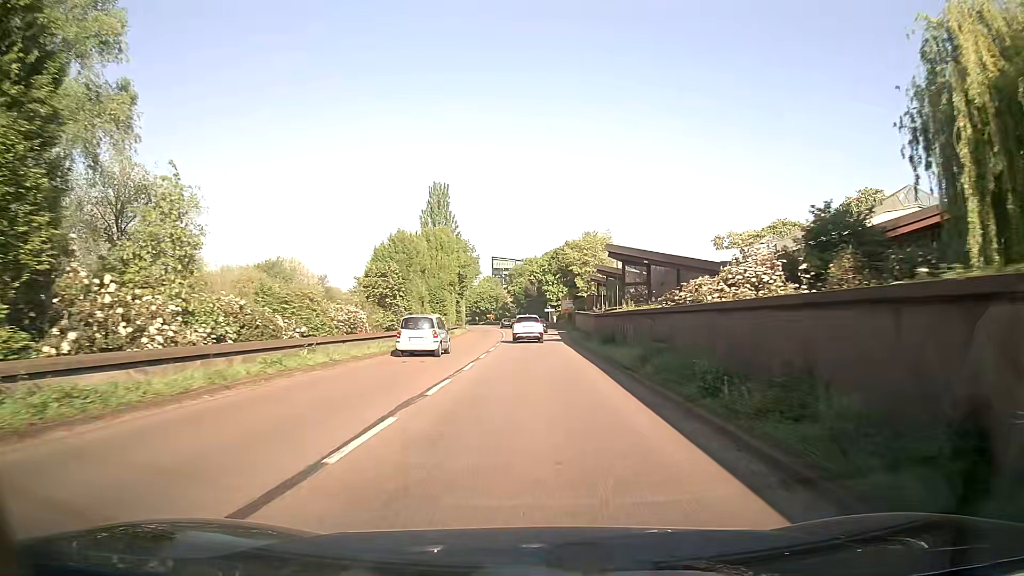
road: trunk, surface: asphalt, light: Day
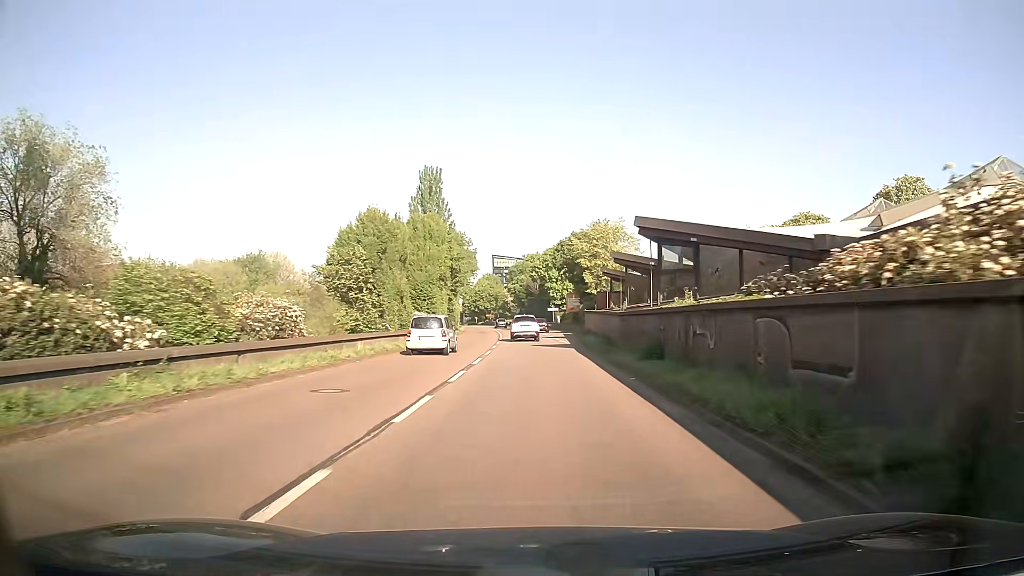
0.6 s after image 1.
(0.0, +9.4) m; 0°
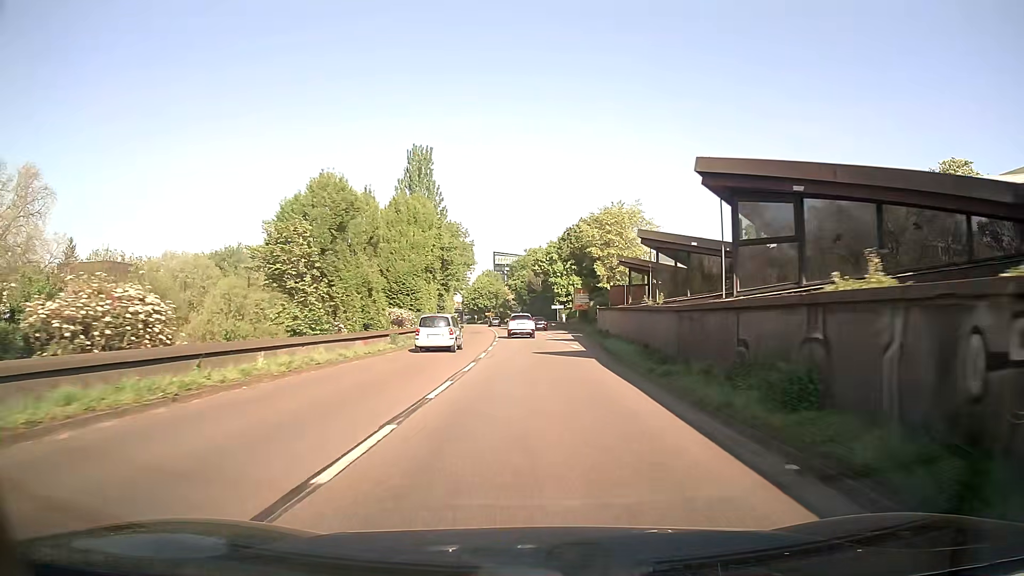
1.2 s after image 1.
(0.0, +9.5) m; 0°
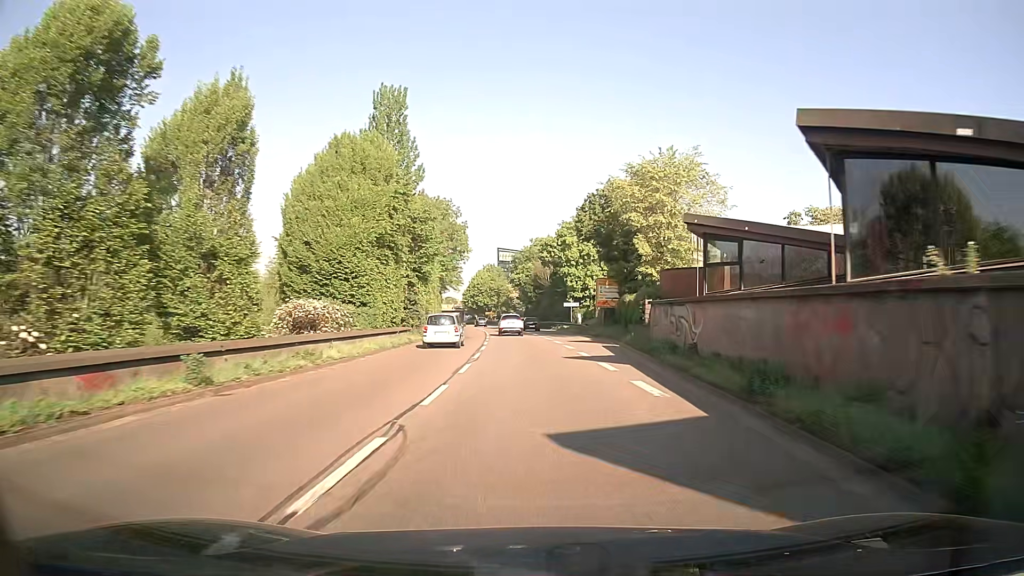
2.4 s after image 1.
(0.0, +19.0) m; 0°
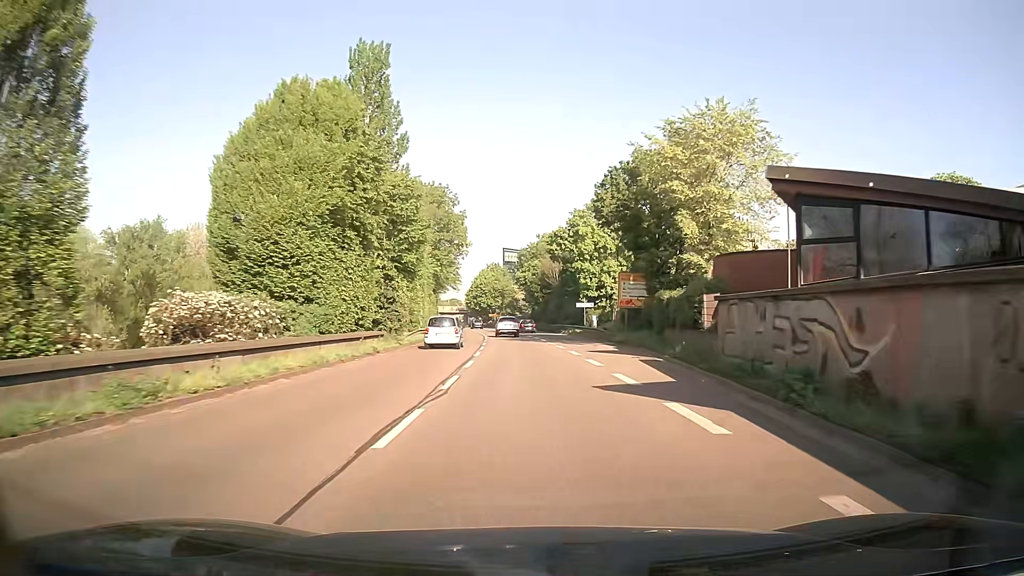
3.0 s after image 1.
(0.0, +9.5) m; 0°
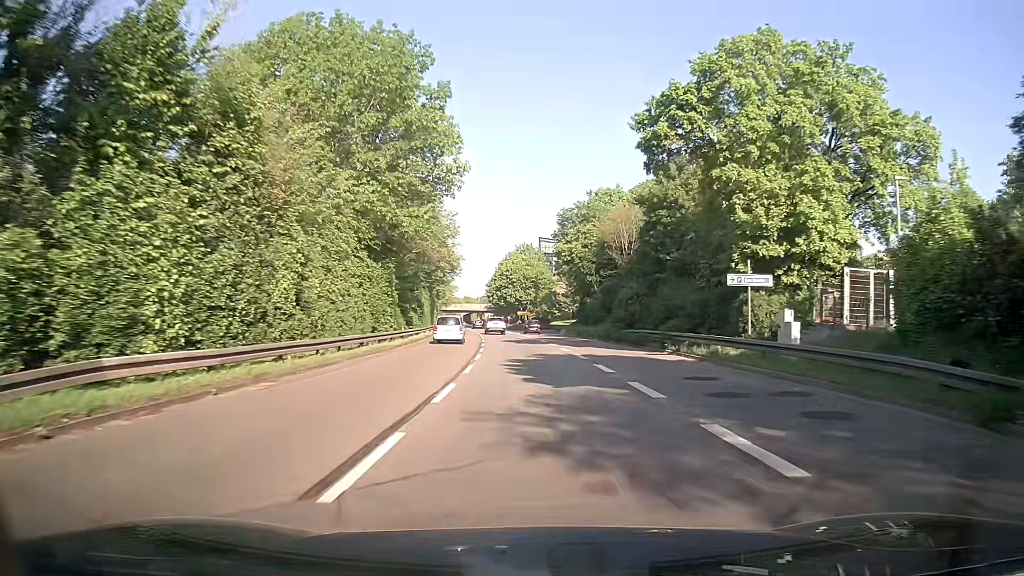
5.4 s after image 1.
(-0.9, +38.3) m; -3°
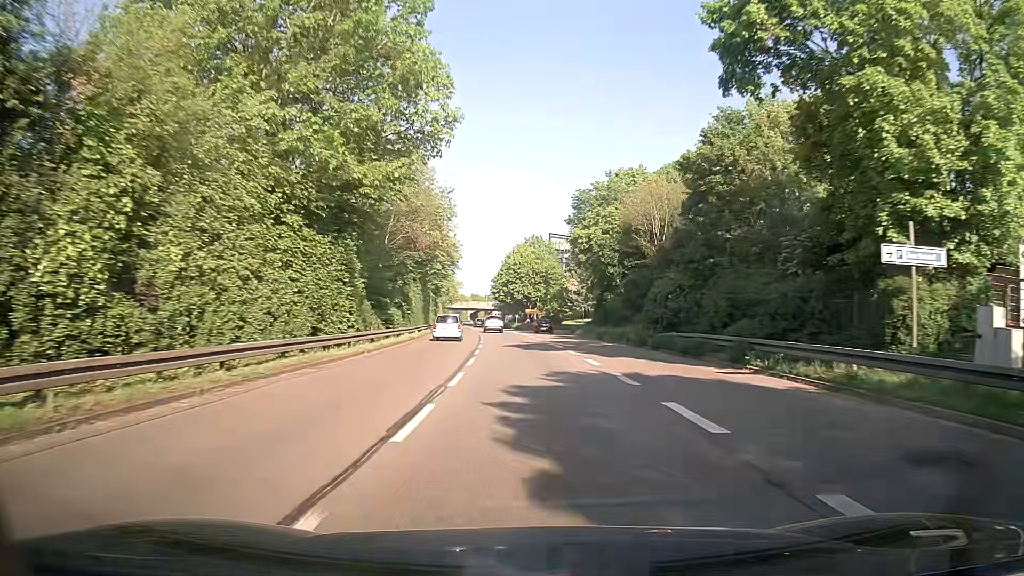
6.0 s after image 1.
(0.0, +9.6) m; 0°
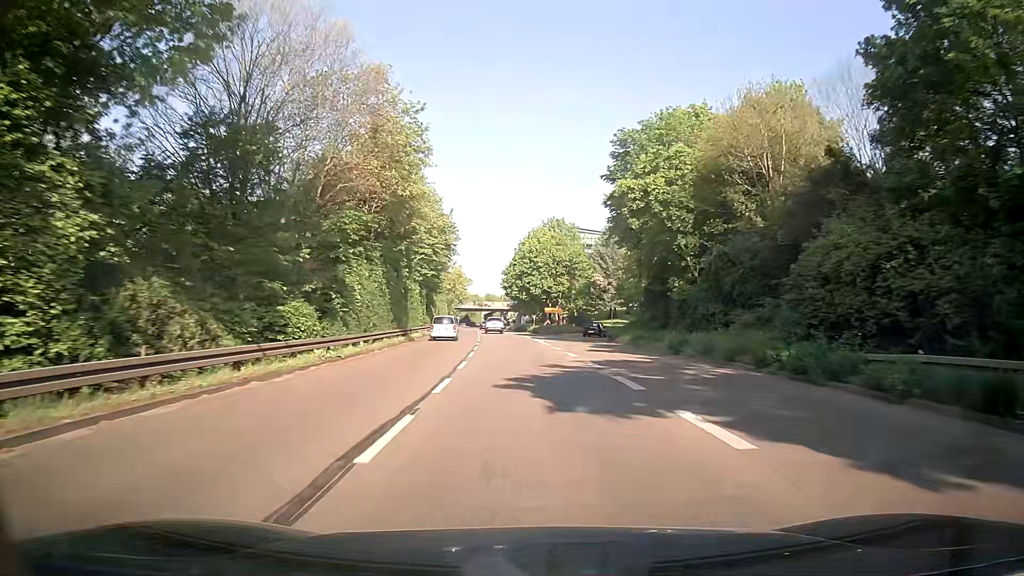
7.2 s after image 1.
(-0.2, +19.1) m; -1°
(0, +10) (0, +20) (-1, +30) (-1, +40) (-2, +50) (-3, +60) (-3, +70) (-4, +80) (-5, +90) (-6, +100) m
